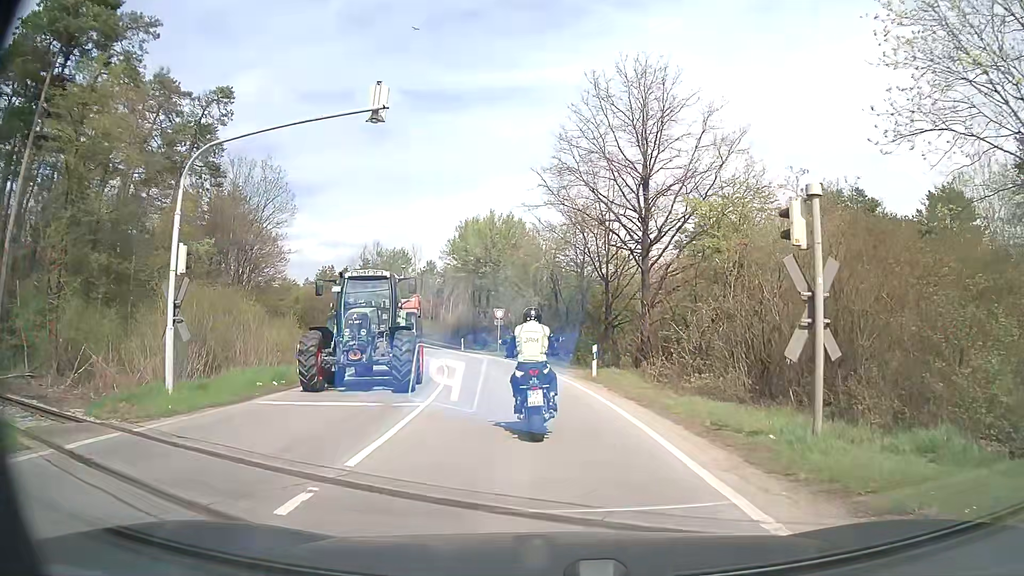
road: secondary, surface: asphalt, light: Day
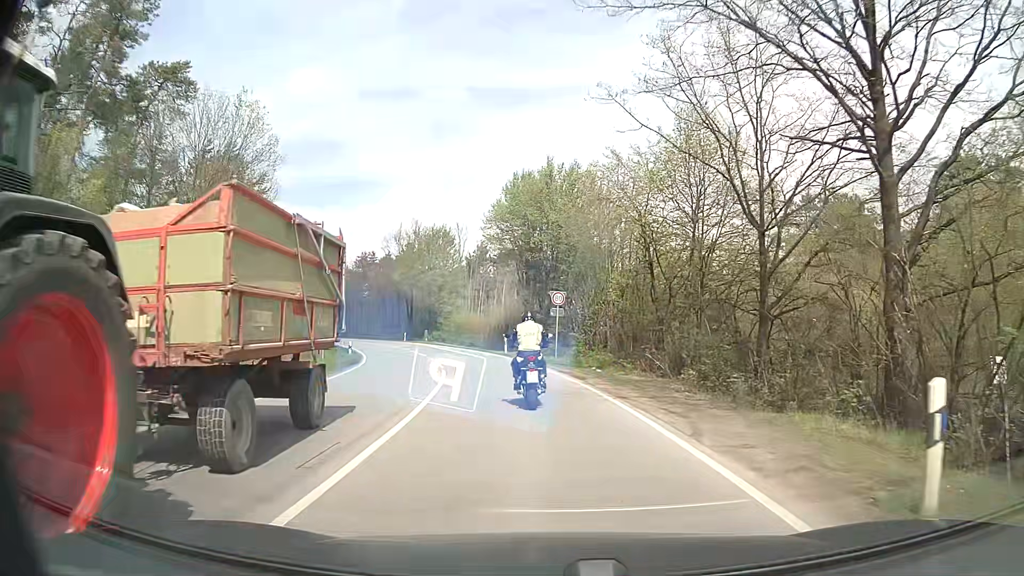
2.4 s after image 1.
(-0.7, +16.5) m; -5°
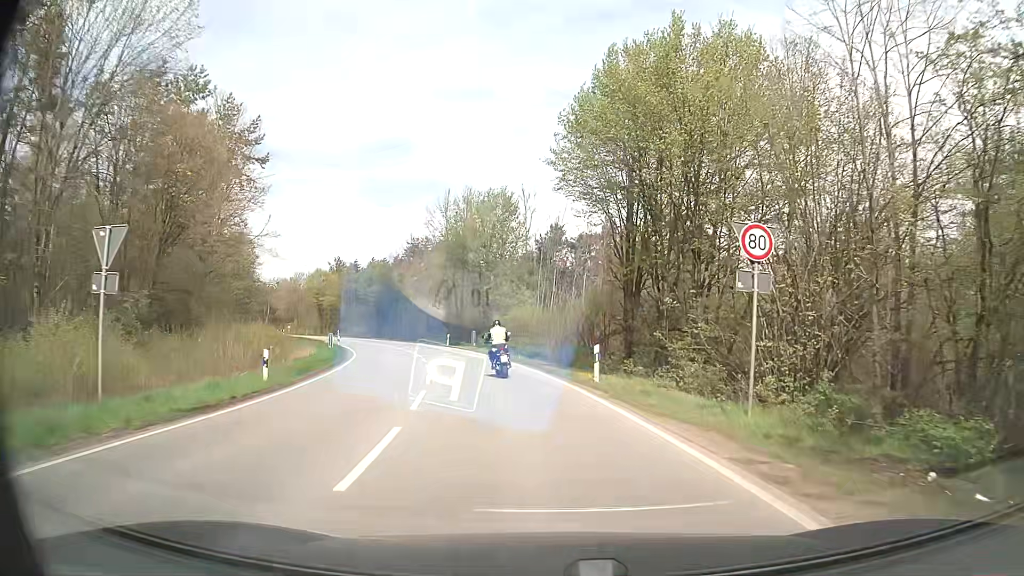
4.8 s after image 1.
(-1.7, +20.6) m; -7°
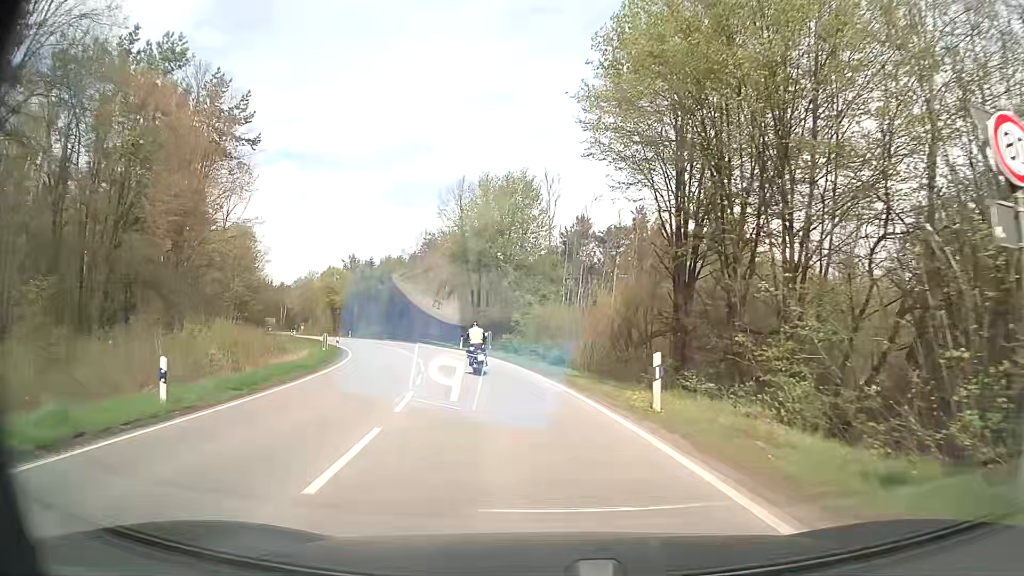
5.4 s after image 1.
(-0.1, +6.4) m; -2°
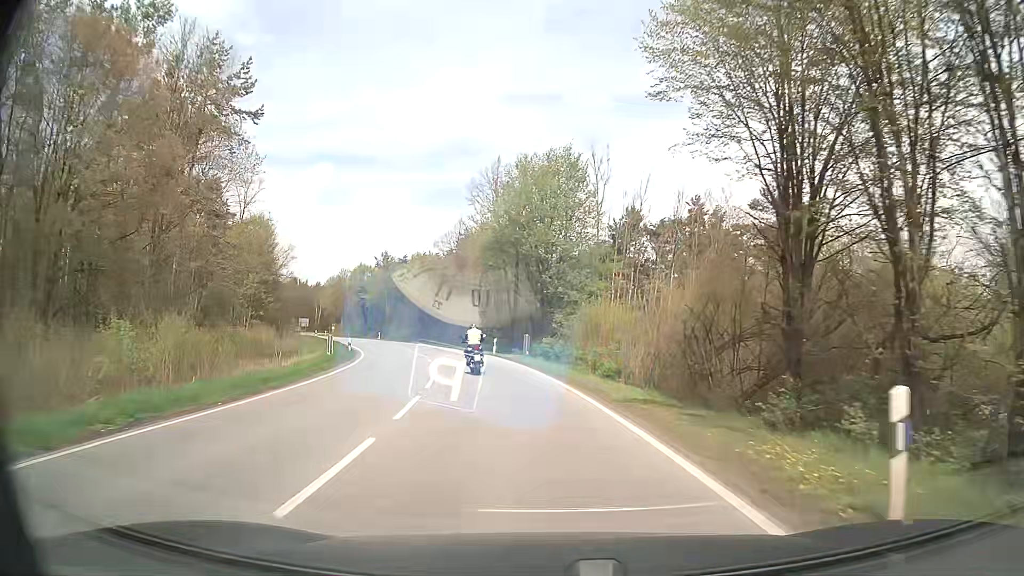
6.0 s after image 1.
(-0.2, +7.1) m; -4°
(0, +10) (-1, +20) (-3, +30) (-5, +40) (-8, +49) (-11, +59) (-15, +68) (-19, +77) (-23, +86) (-28, +95) m
